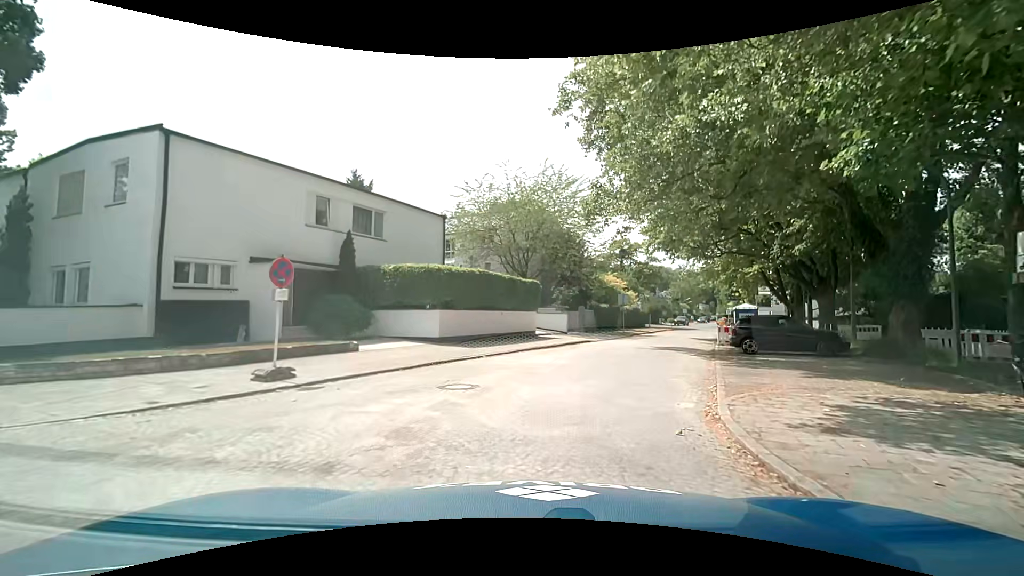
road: residential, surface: asphalt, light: Day
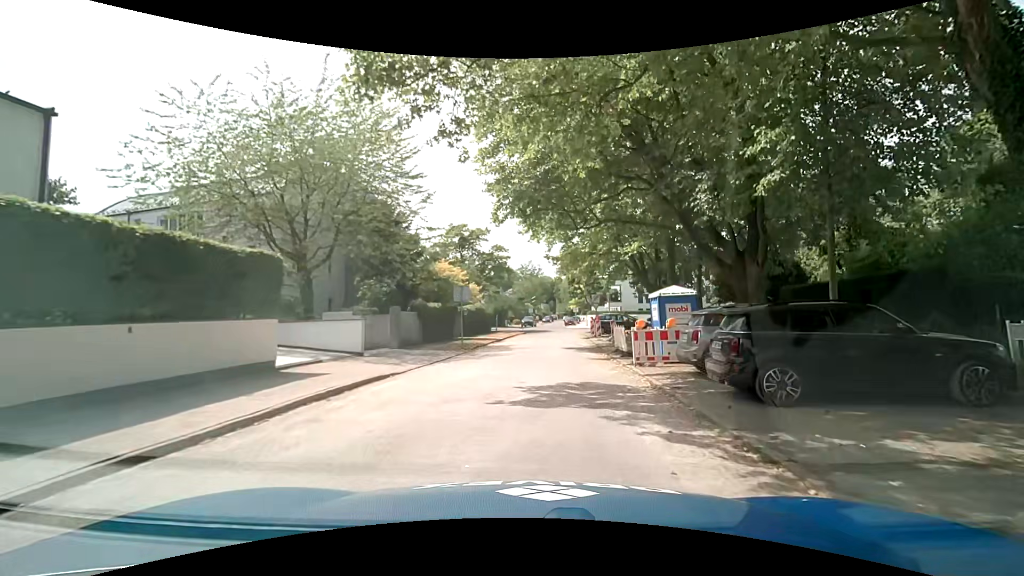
(+2.3, +14.9) m; +18°
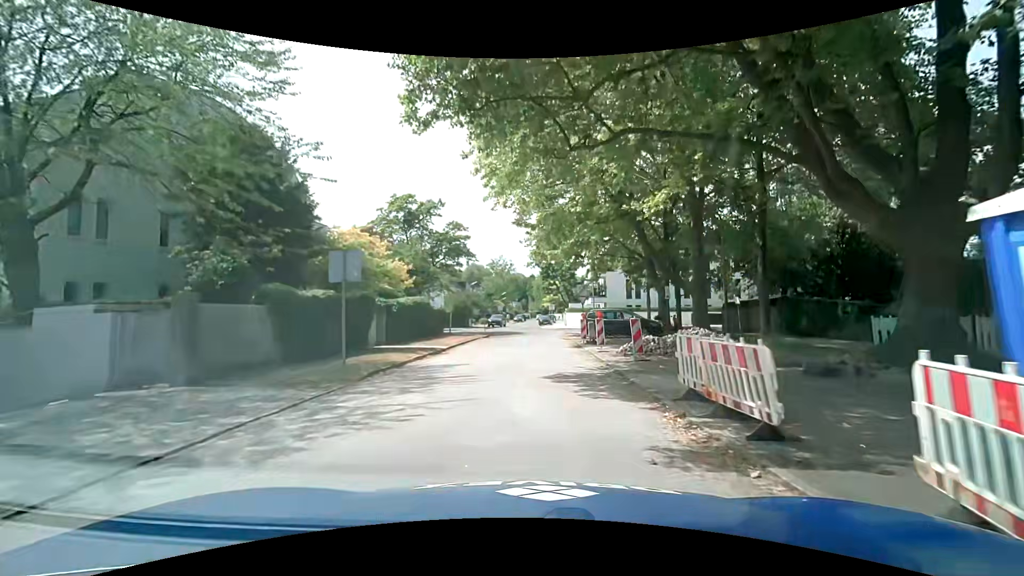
(+0.3, +12.7) m; +2°
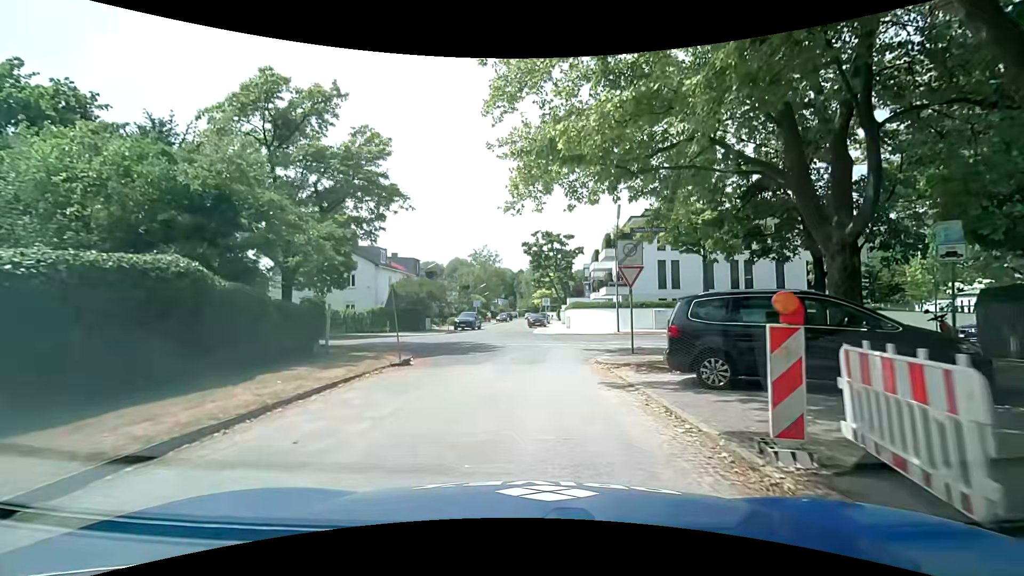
(+0.5, +21.1) m; +2°
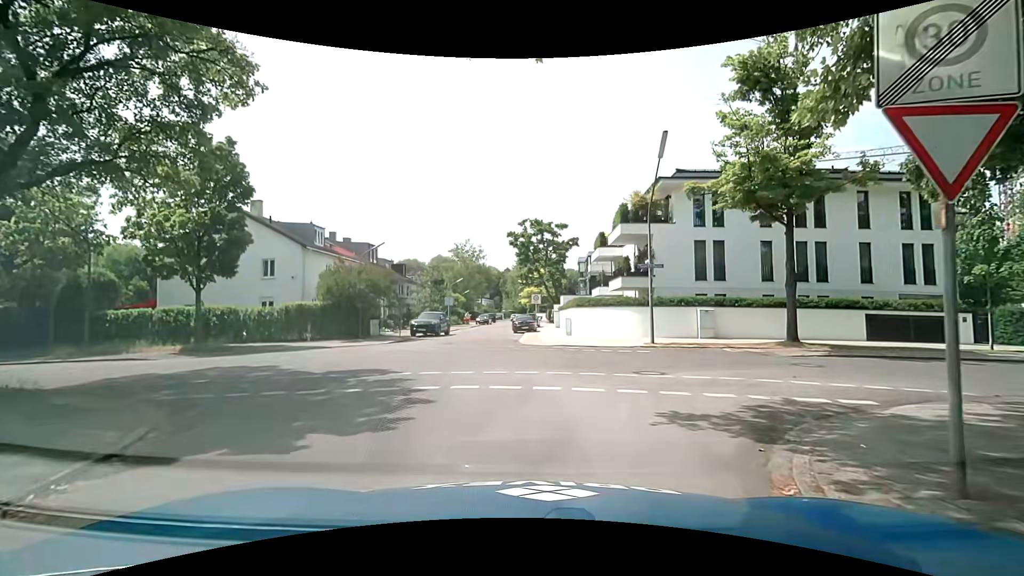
(+0.1, +12.3) m; 0°
